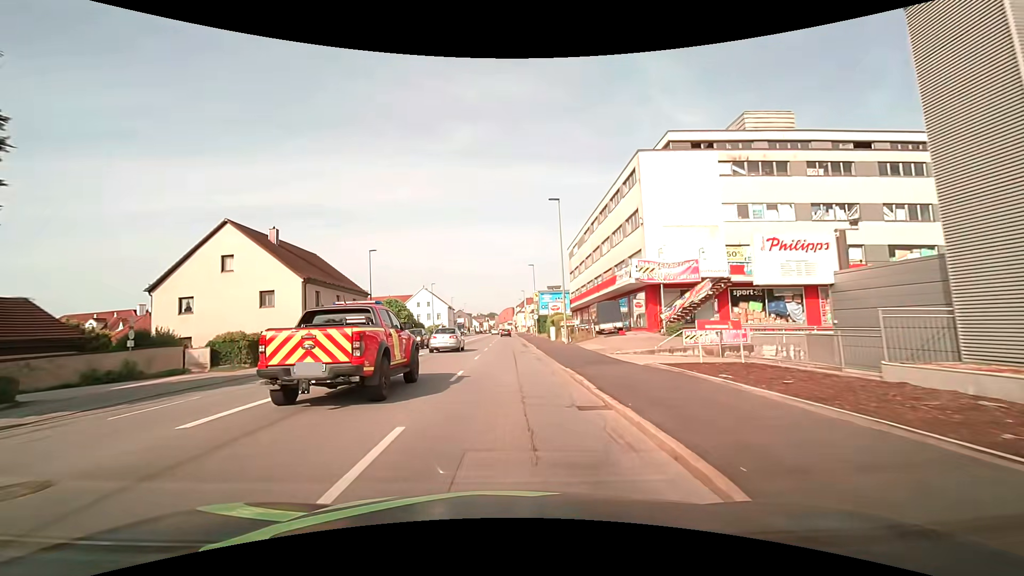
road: tertiary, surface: asphalt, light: Day
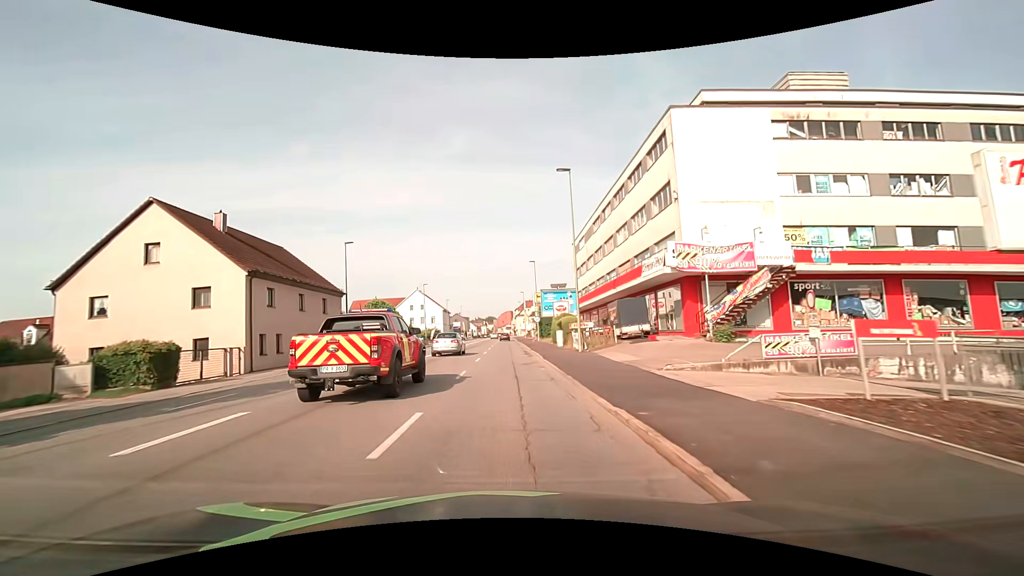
(0.0, +7.3) m; 0°
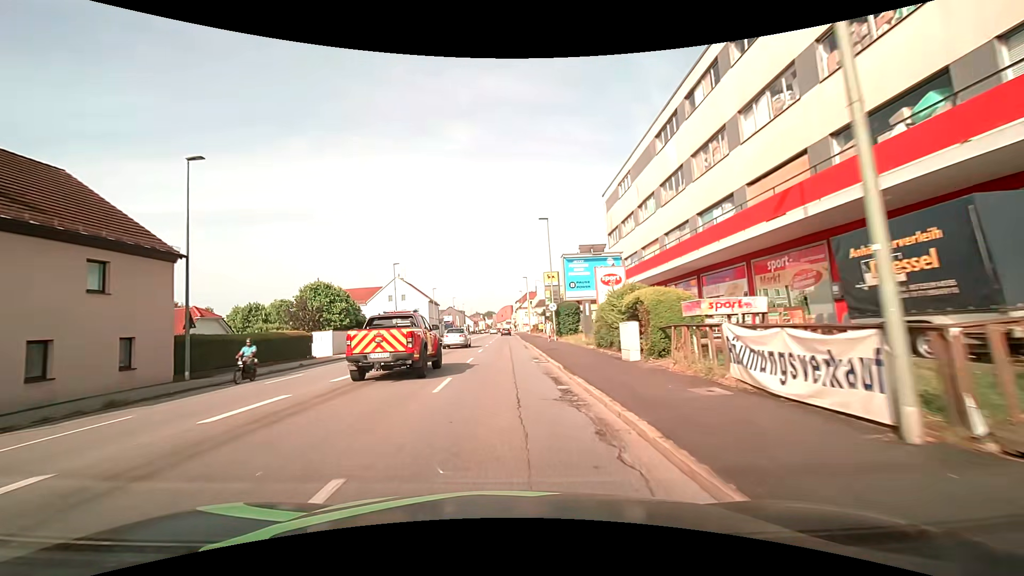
(+0.1, +22.1) m; 0°
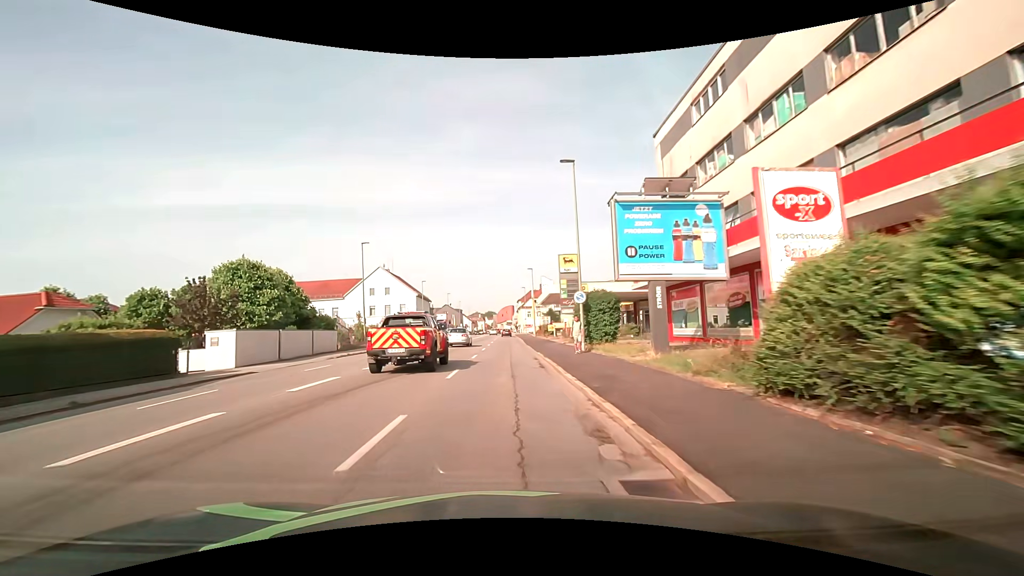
(0.0, +14.9) m; +1°
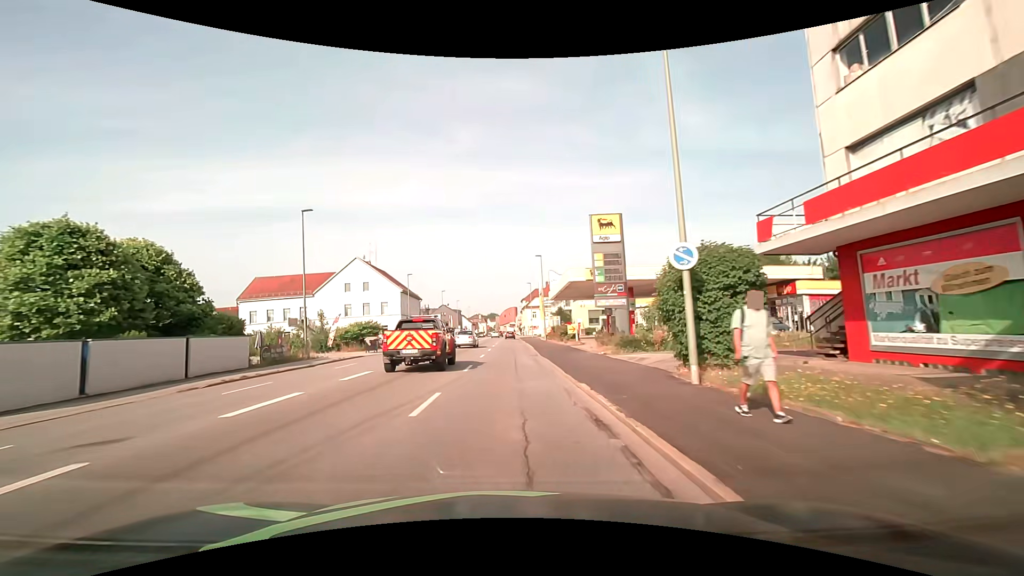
(-0.1, +15.0) m; -1°
(0, +10) (0, +20) (0, +30) (0, +40) (0, +50) (0, +60) (+1, +70) (+1, +80) (+1, +90) (+1, +100) m
